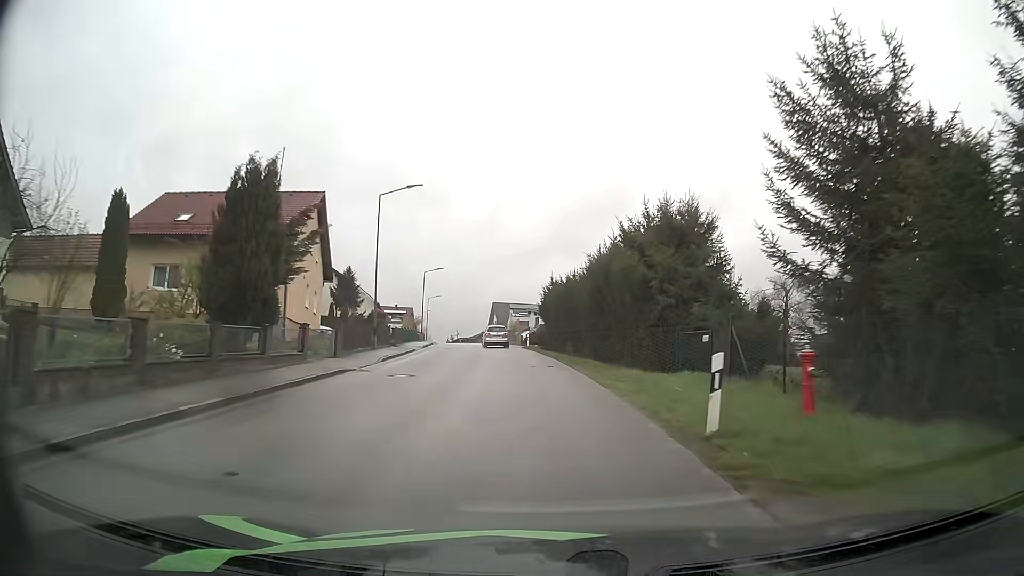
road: tertiary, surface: asphalt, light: Day
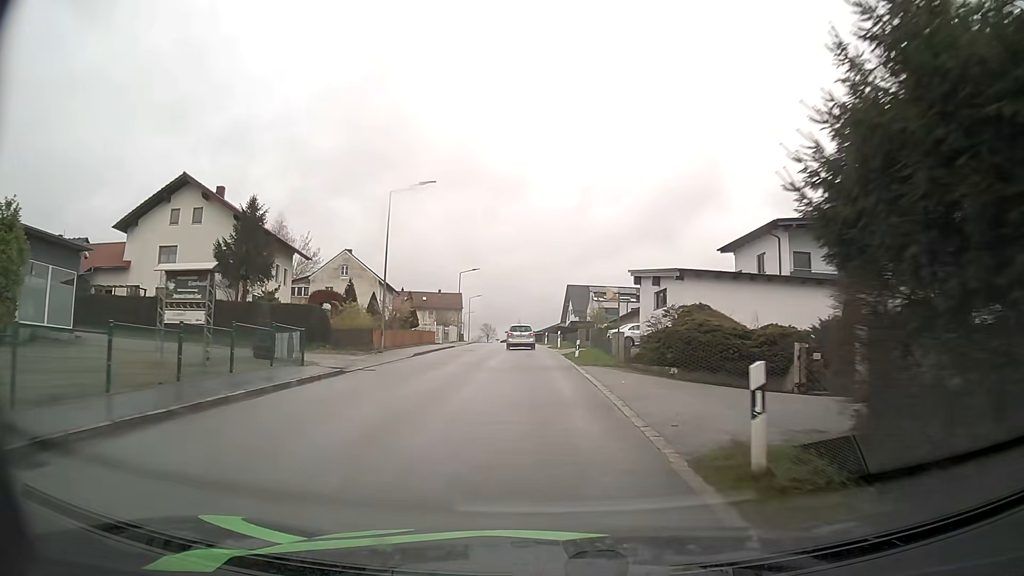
(-2.1, +42.2) m; -6°
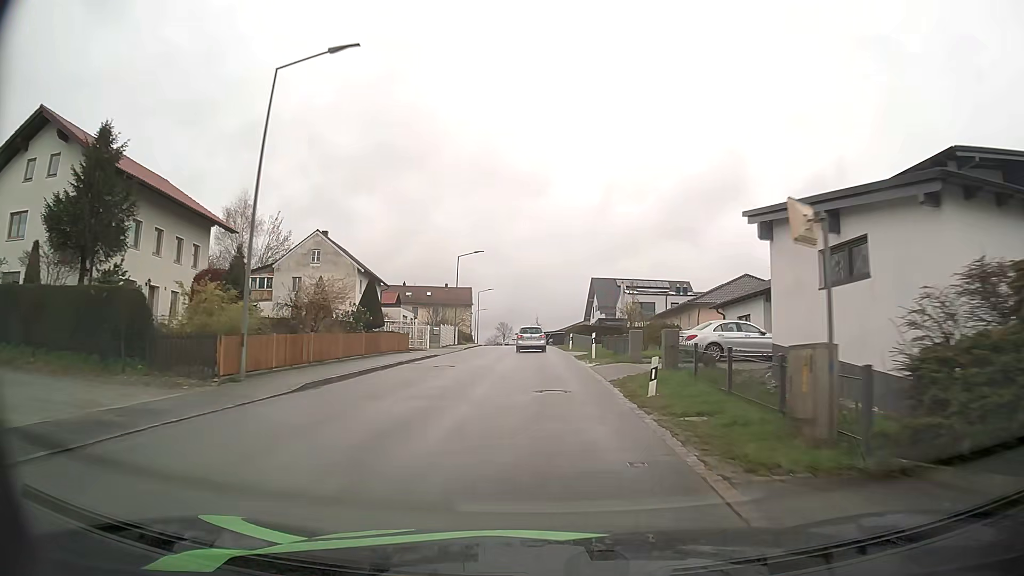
(-0.3, +16.3) m; -2°
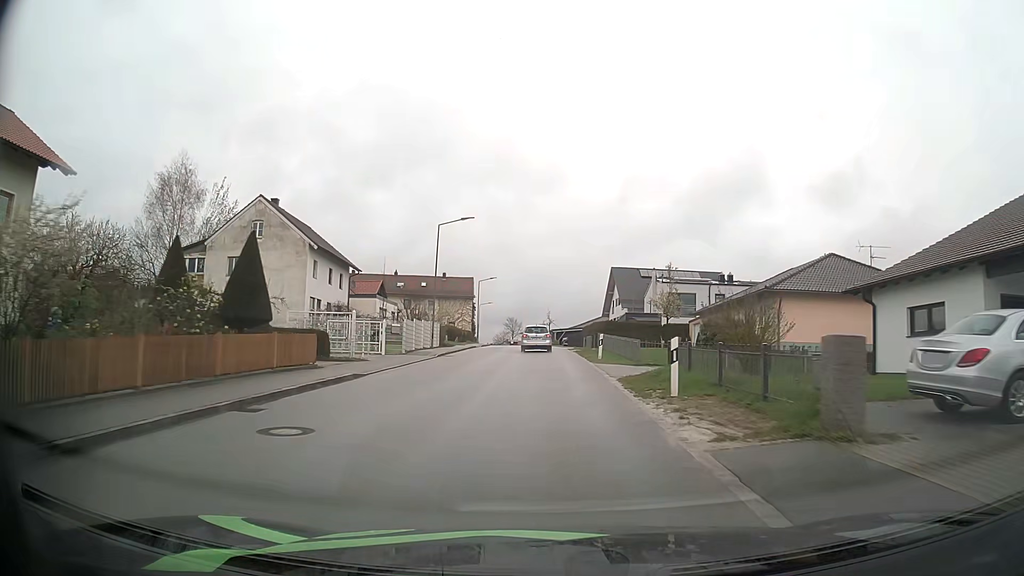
(-0.2, +15.7) m; -1°
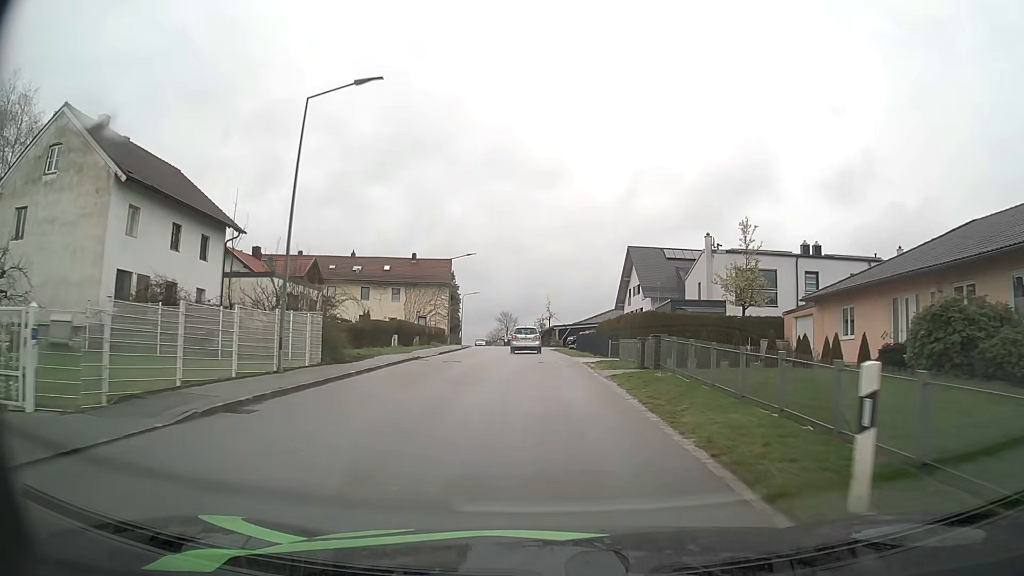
(-0.1, +22.9) m; 0°
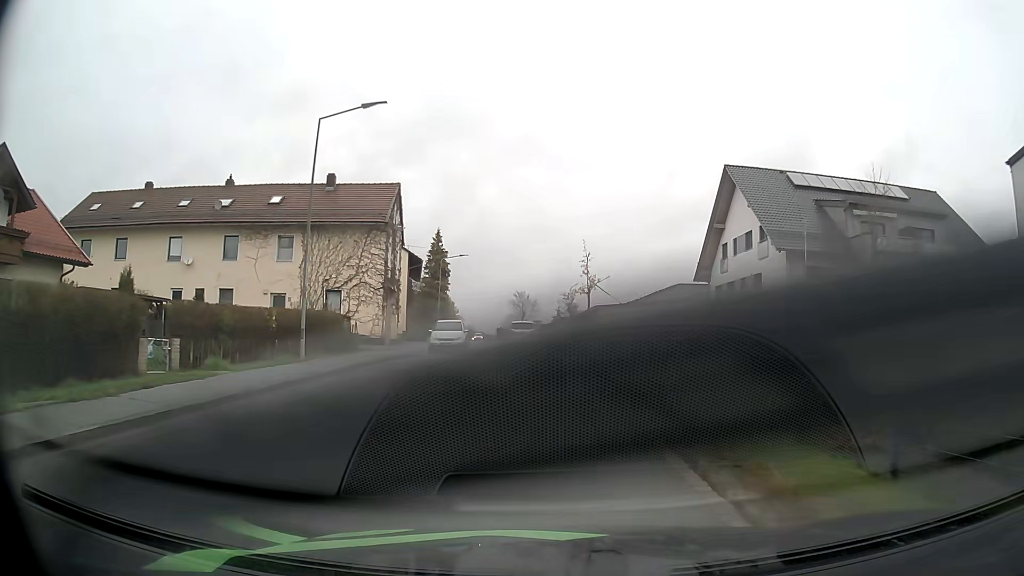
(-0.3, +38.1) m; -2°
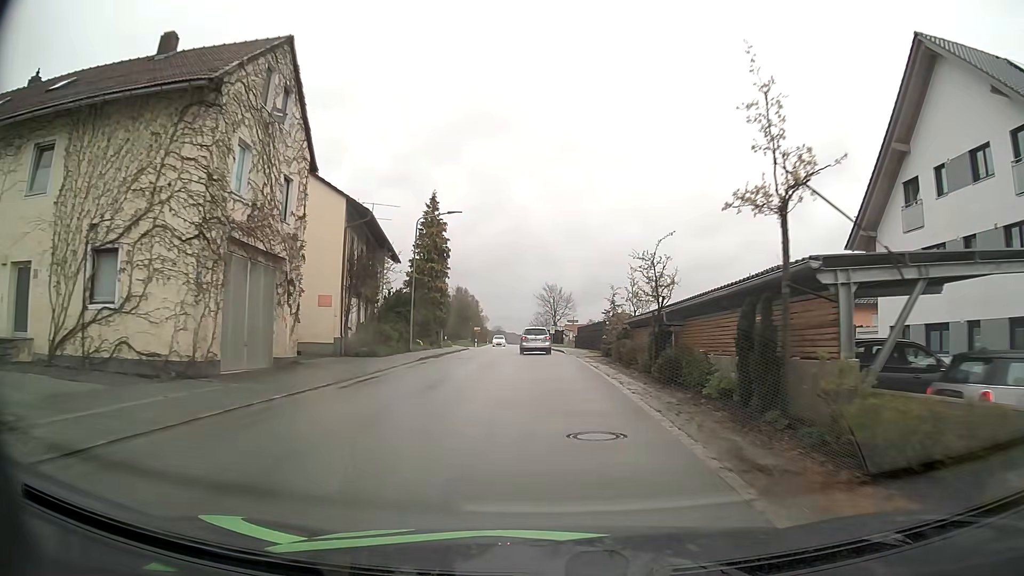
(-0.6, +23.8) m; -3°
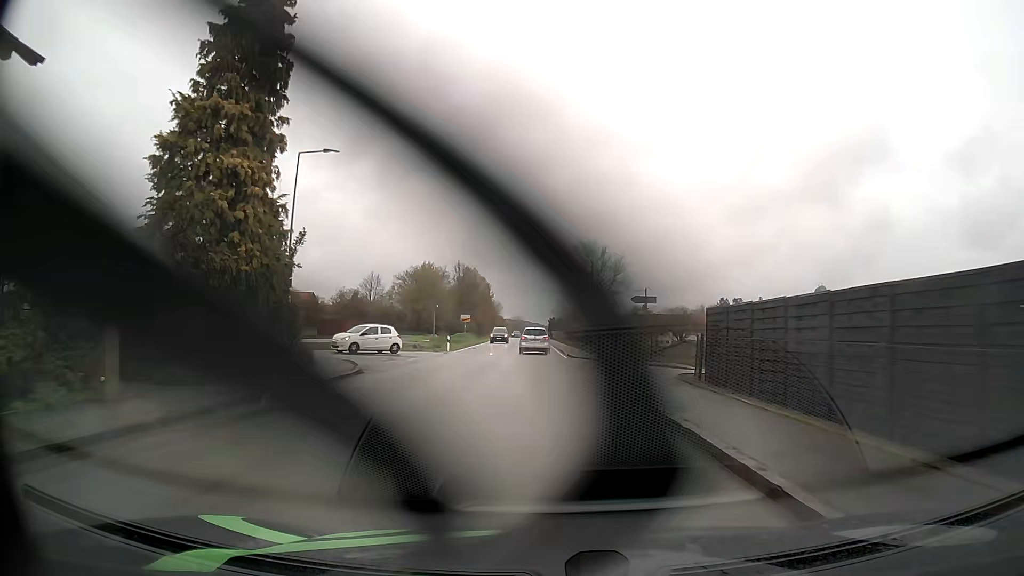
(-0.7, +40.2) m; -2°
(0, +10) (0, +20) (0, +30) (-1, +40) (-1, +50) (-1, +60) (-2, +70) (-2, +80) (-2, +90) (-2, +100) m
